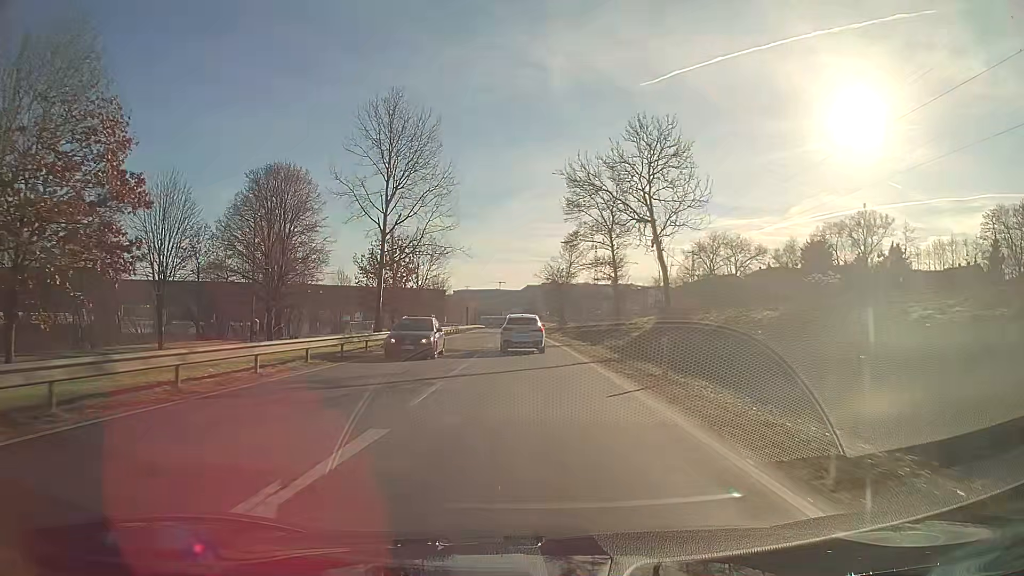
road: primary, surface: asphalt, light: Day
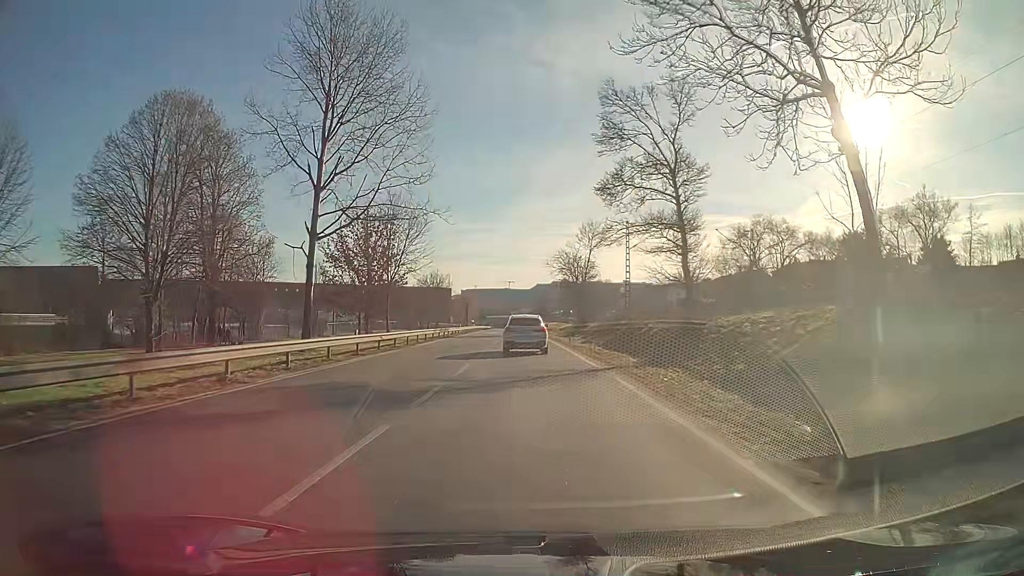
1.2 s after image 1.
(-0.1, +18.0) m; -1°
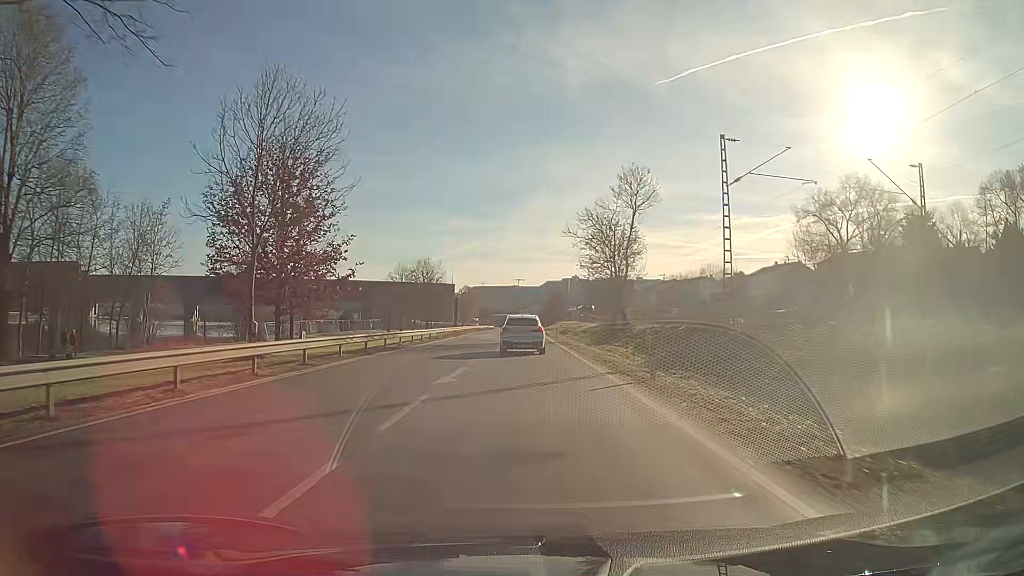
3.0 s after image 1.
(-0.3, +26.5) m; -1°
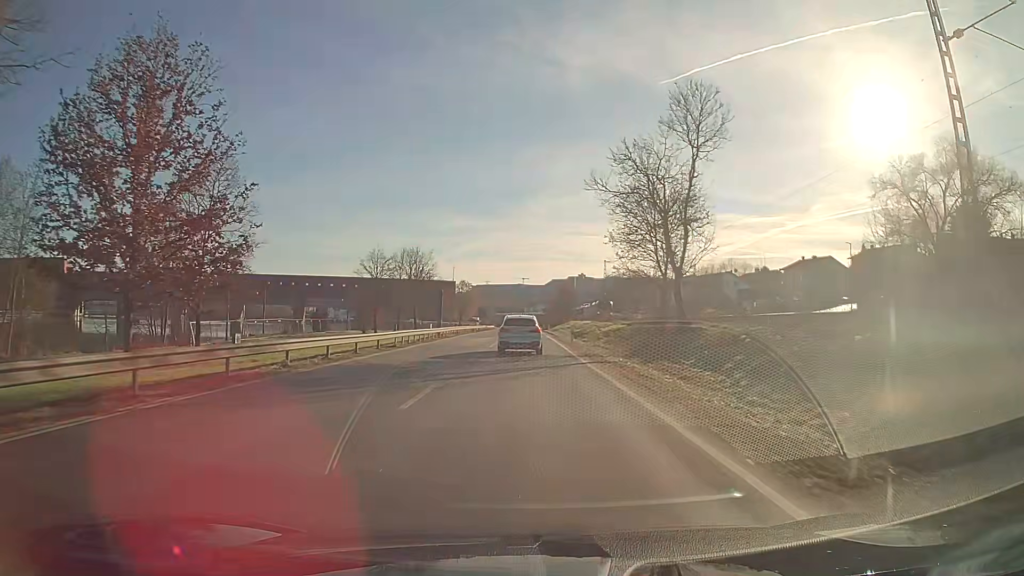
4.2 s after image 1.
(-0.1, +17.5) m; 0°
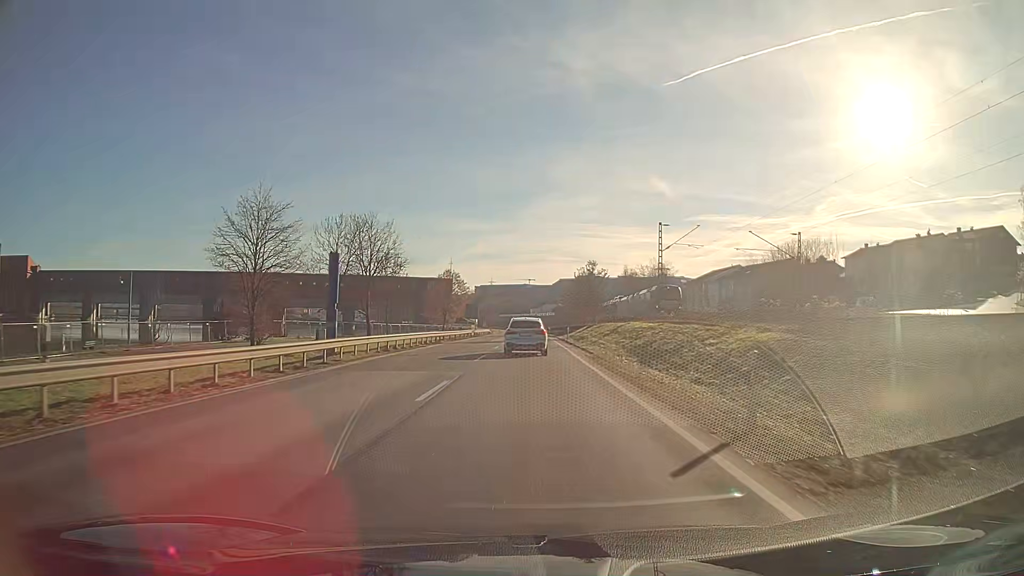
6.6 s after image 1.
(-0.3, +34.8) m; -1°
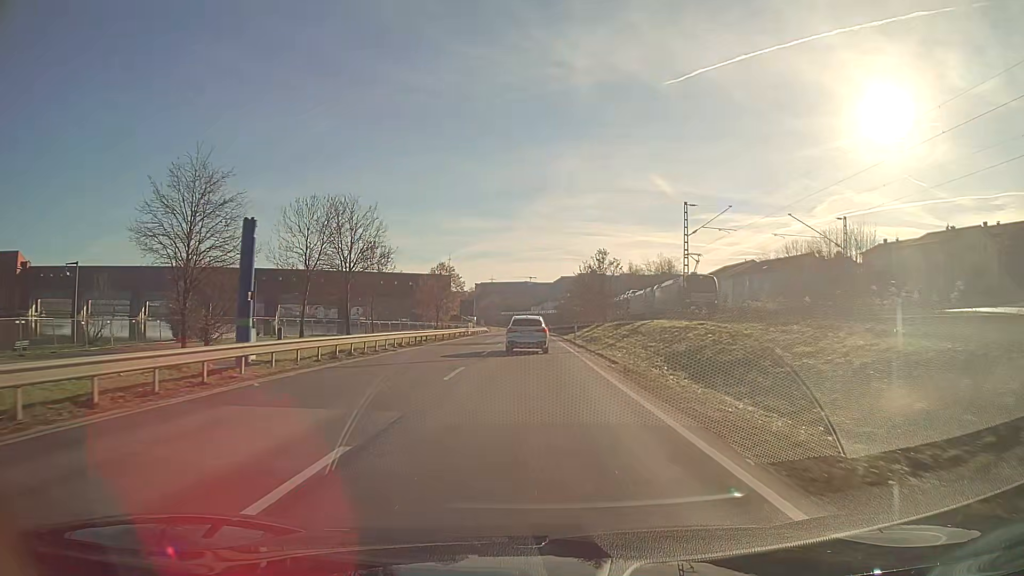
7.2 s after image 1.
(0.0, +8.7) m; 0°
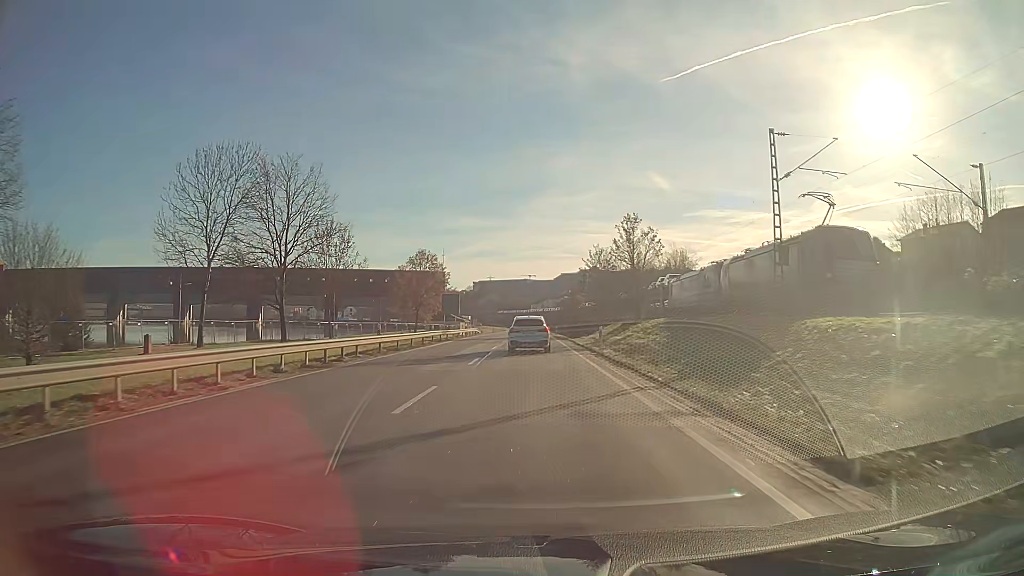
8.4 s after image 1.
(0.0, +17.5) m; 0°
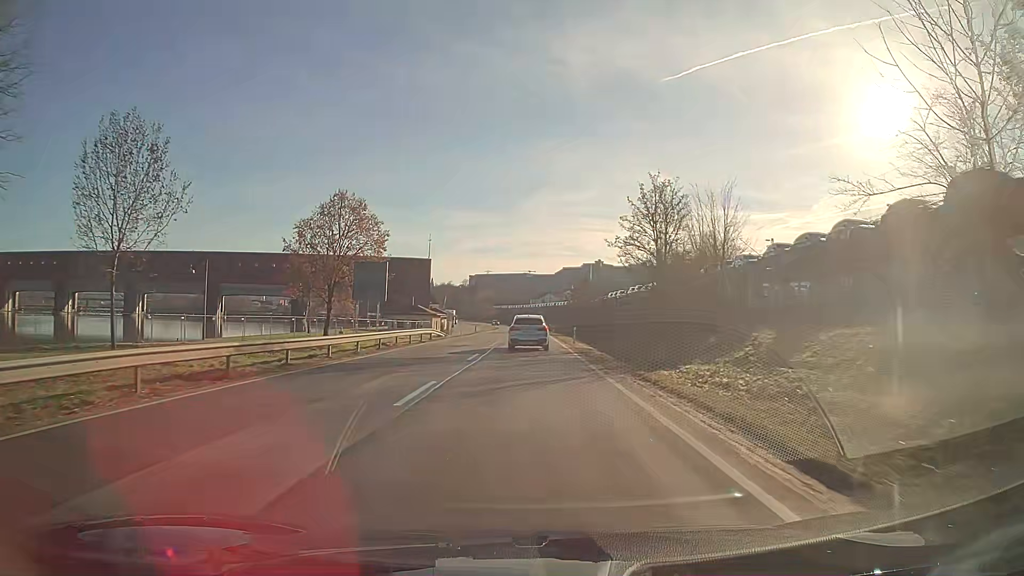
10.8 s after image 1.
(+0.1, +35.5) m; 0°
